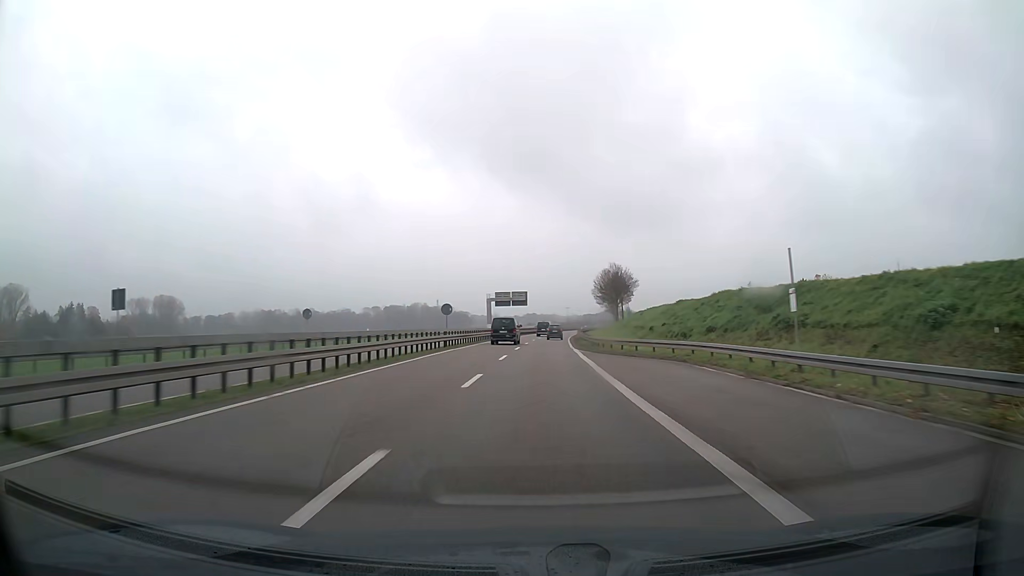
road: trunk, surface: asphalt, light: Day
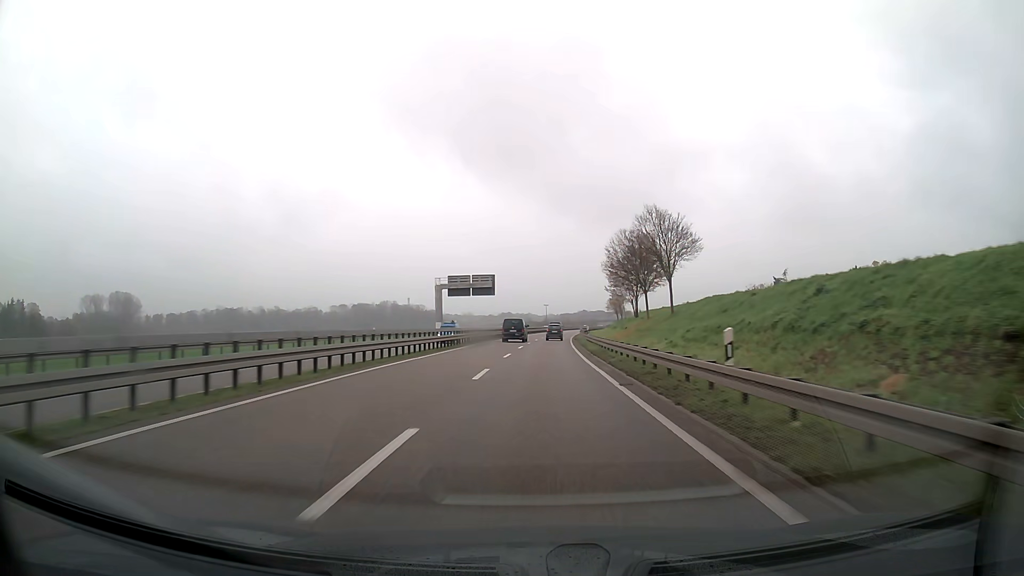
(+0.9, +46.4) m; +2°
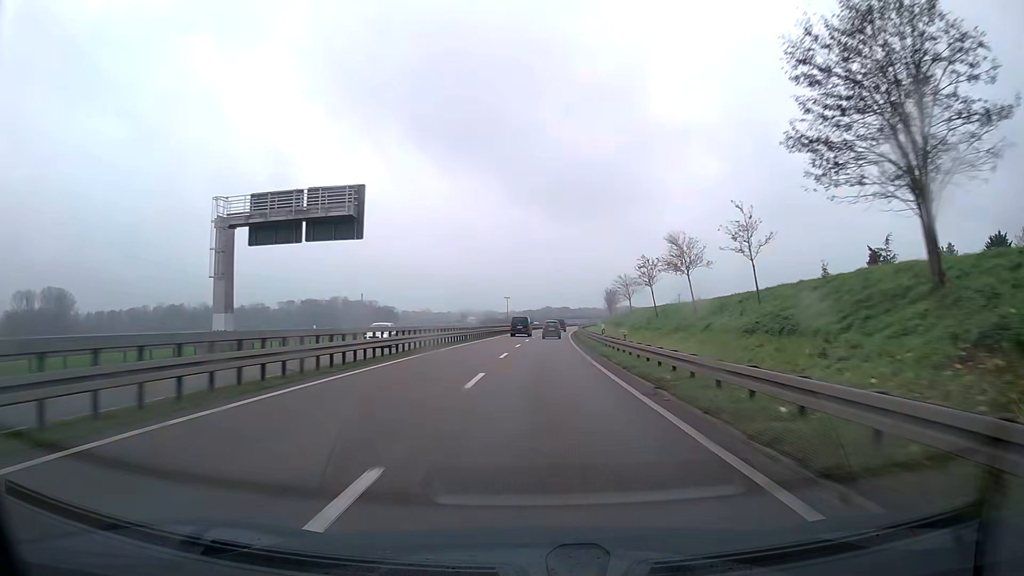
(+1.8, +62.6) m; +3°
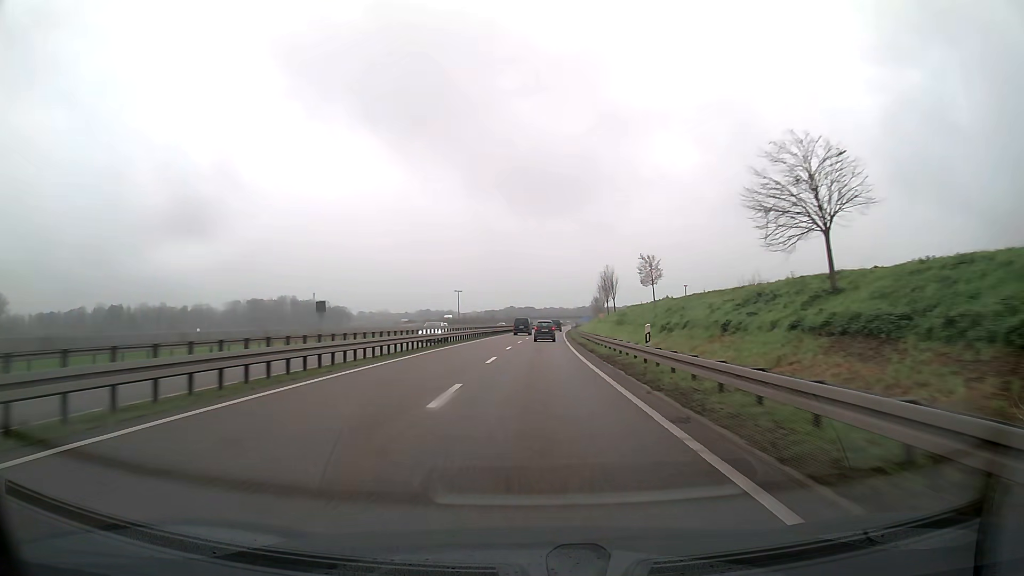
(+1.7, +63.4) m; +3°
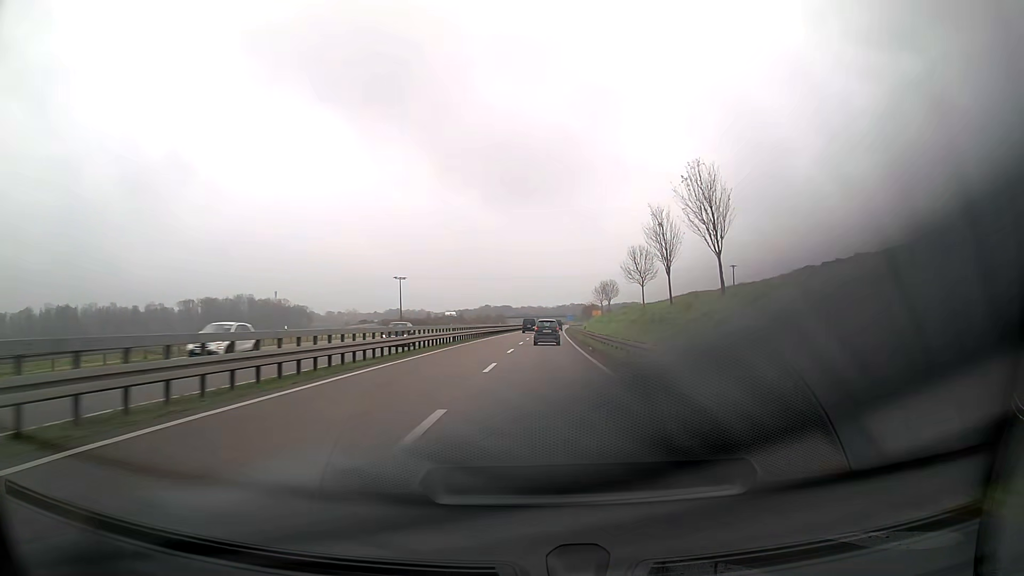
(+1.2, +64.3) m; +2°
